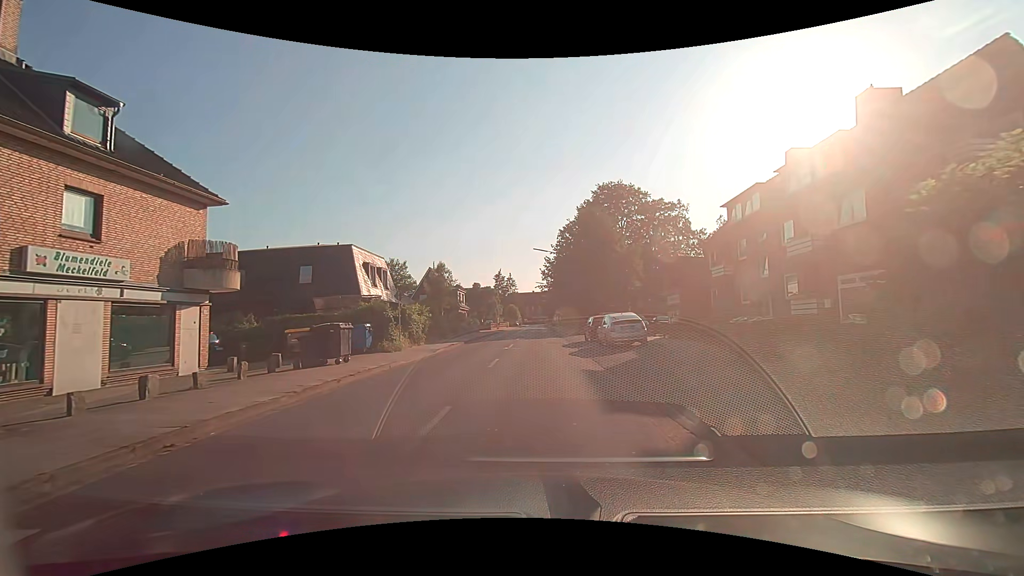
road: residential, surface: asphalt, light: Day
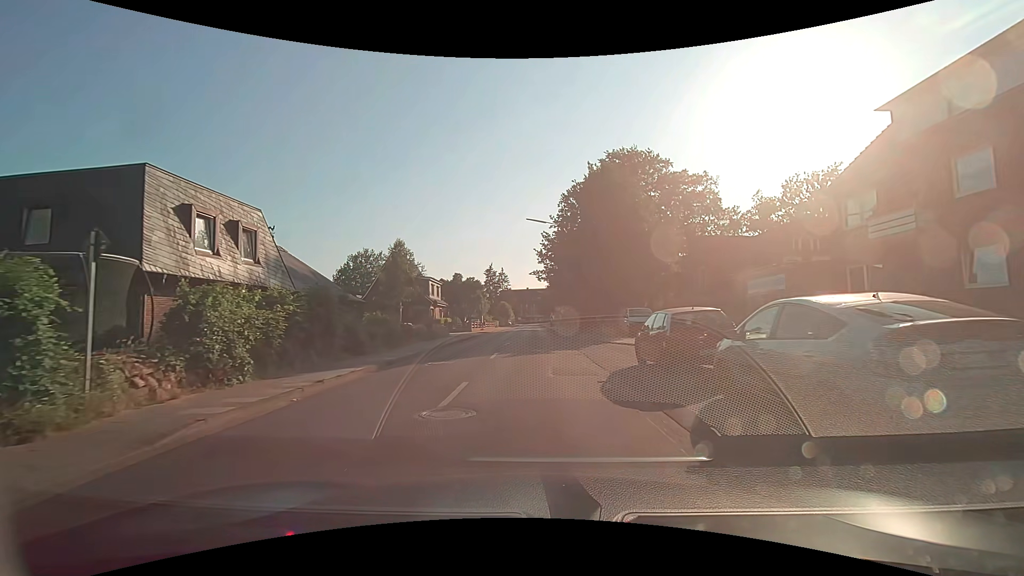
(+0.4, +17.4) m; +1°
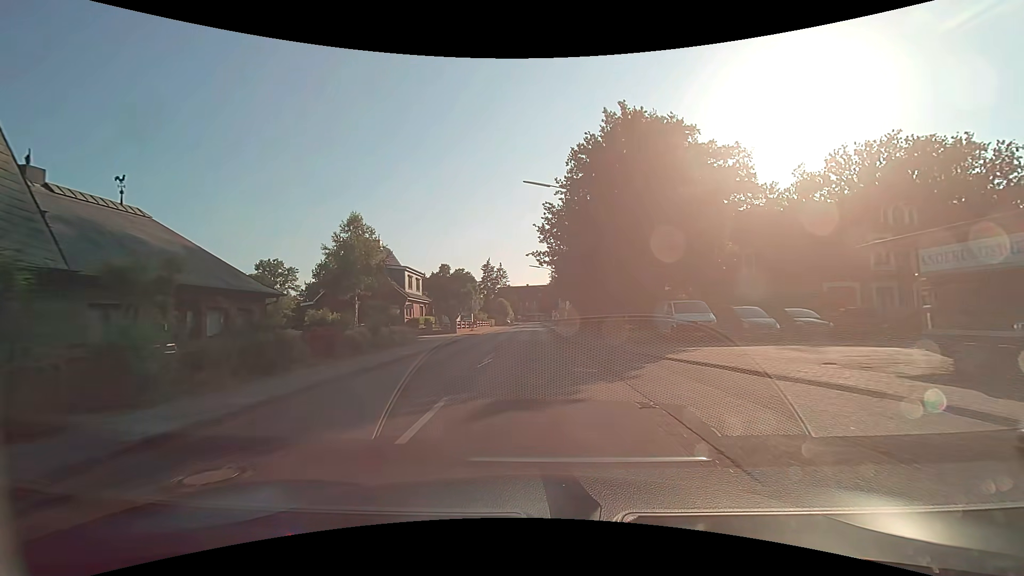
(0.0, +11.3) m; 0°
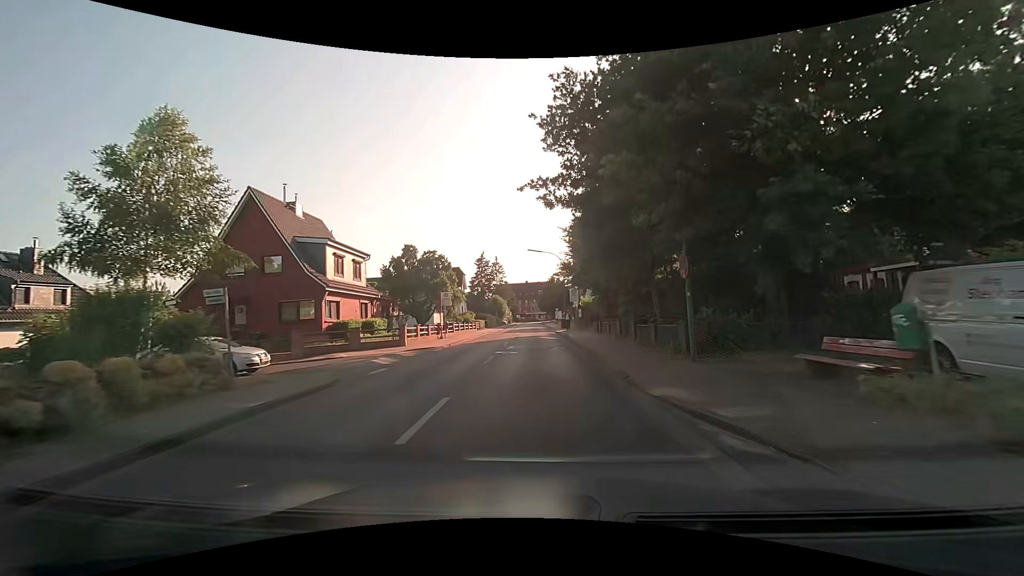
(+0.1, +18.2) m; +1°
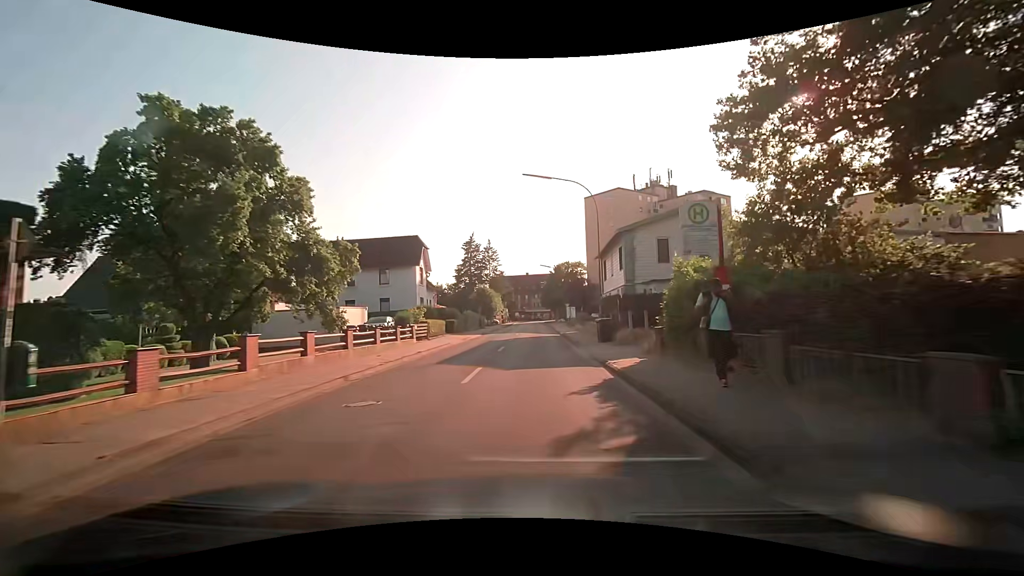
(-0.2, +31.6) m; -1°
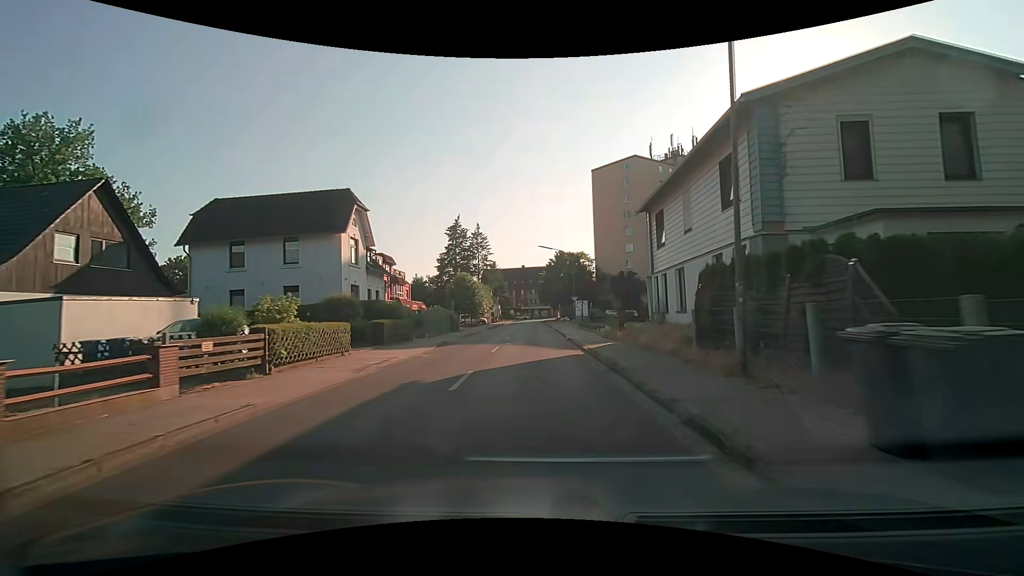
(+0.2, +19.4) m; +1°
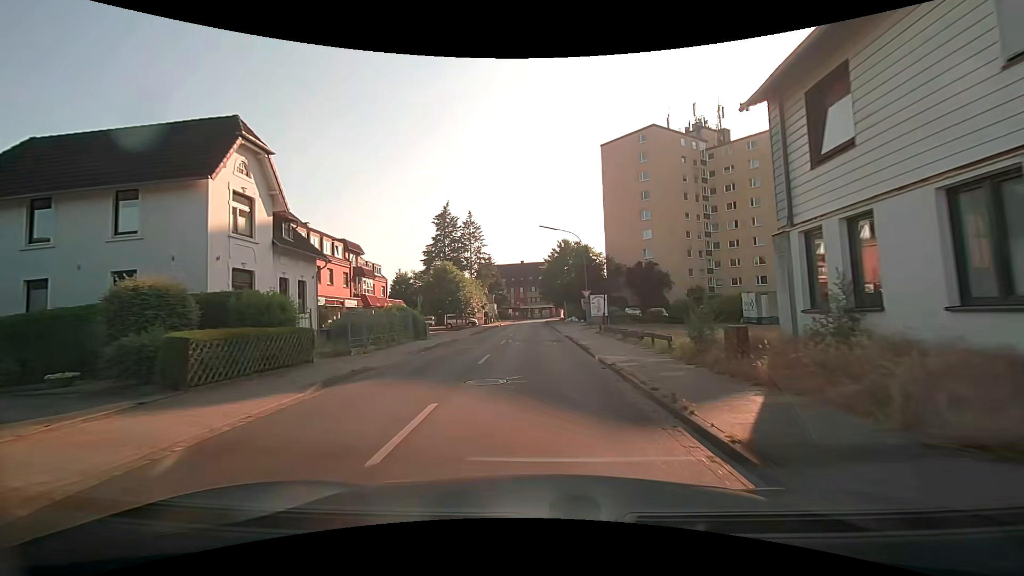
(0.0, +13.3) m; 0°
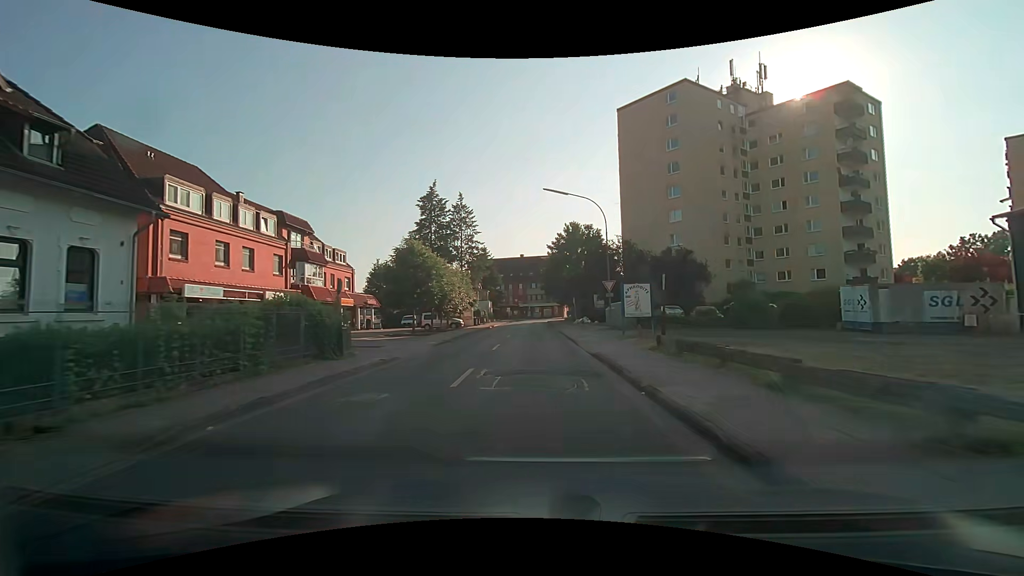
(0.0, +13.6) m; 0°
